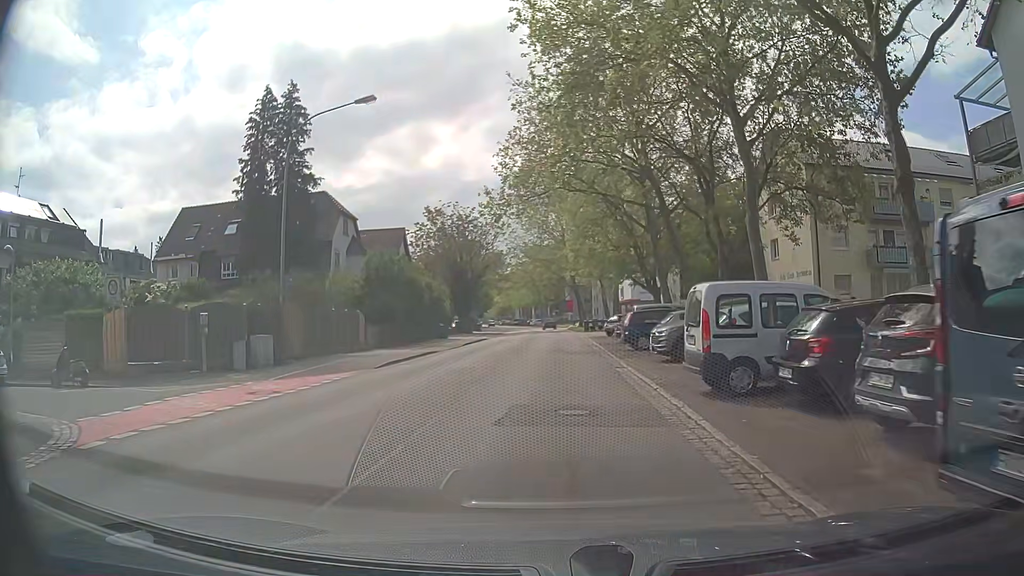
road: secondary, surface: asphalt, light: Day
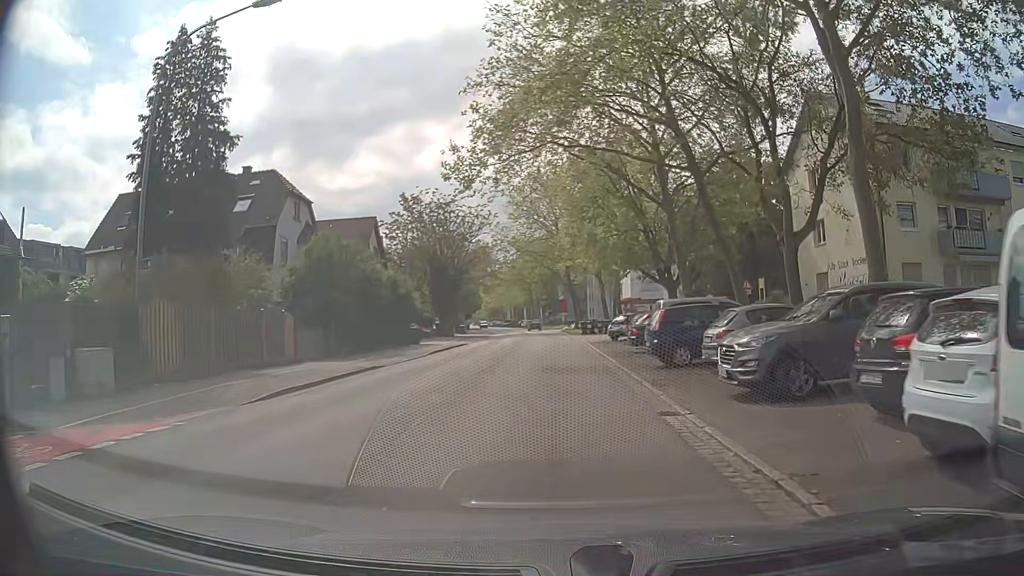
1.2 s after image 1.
(0.0, +8.9) m; -1°
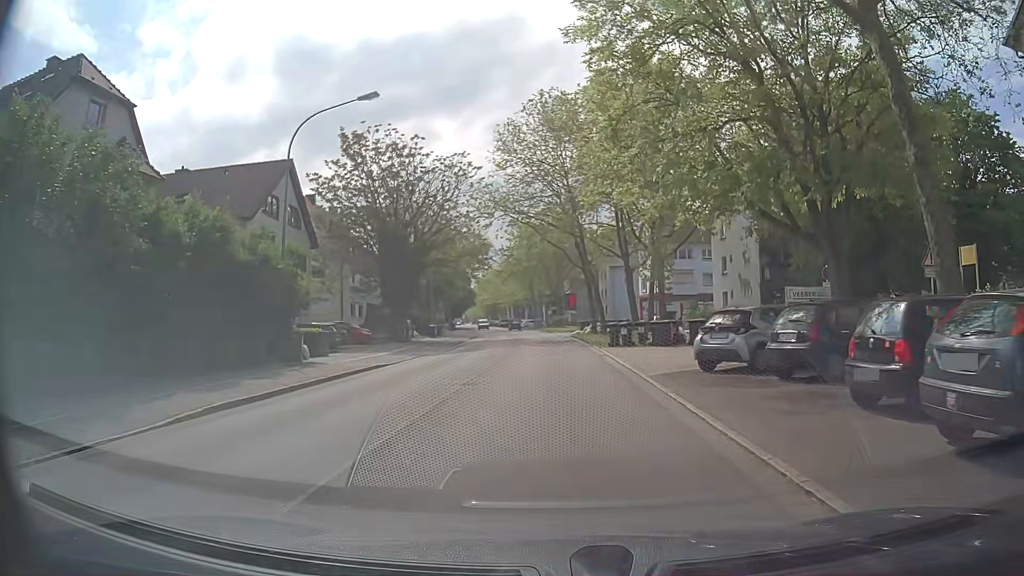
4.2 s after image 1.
(+0.2, +22.3) m; +1°
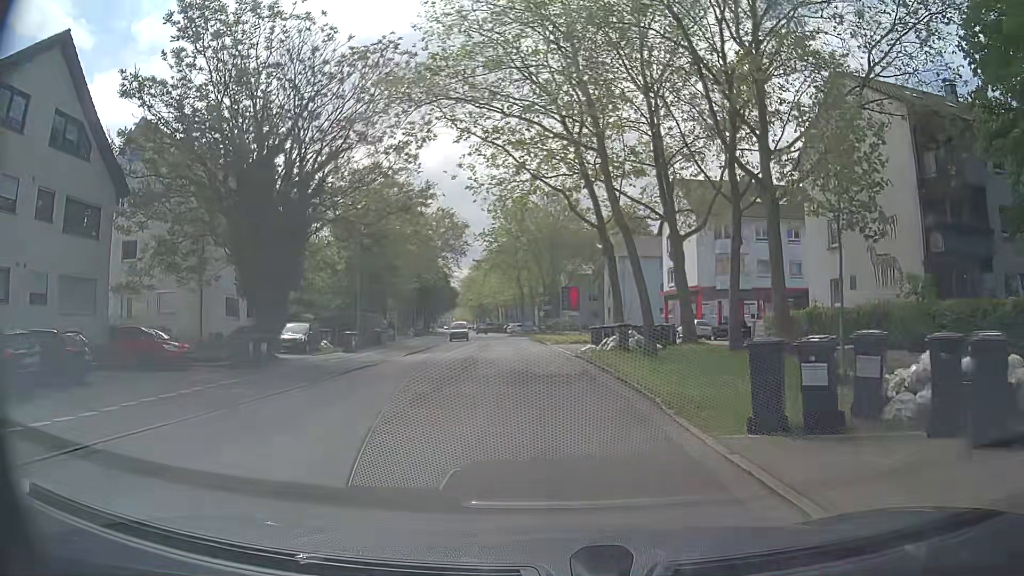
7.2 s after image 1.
(0.0, +22.4) m; +1°
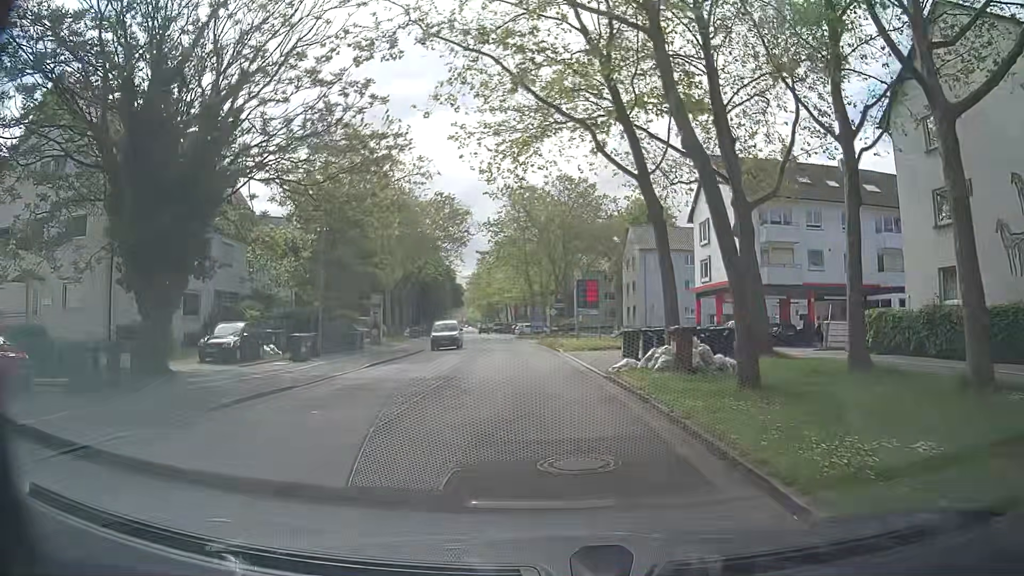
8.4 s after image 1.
(-0.3, +8.9) m; -2°
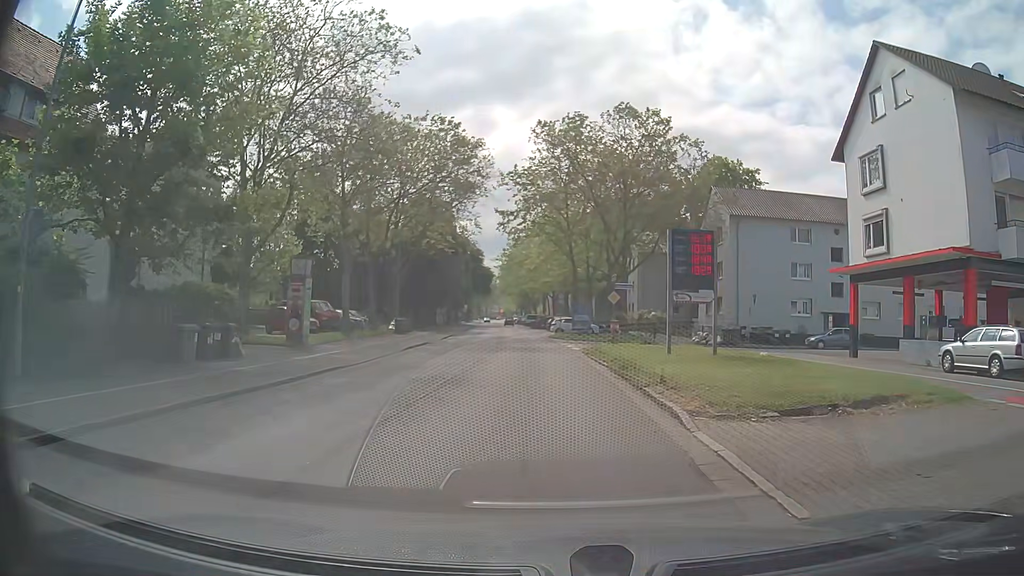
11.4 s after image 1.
(-0.9, +22.4) m; -4°
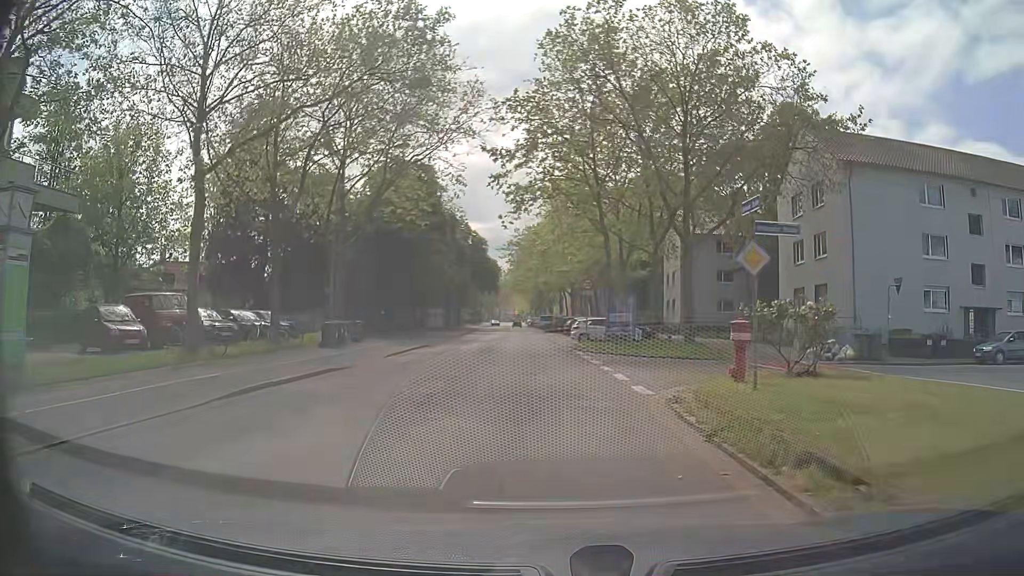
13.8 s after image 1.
(-0.2, +18.1) m; -1°
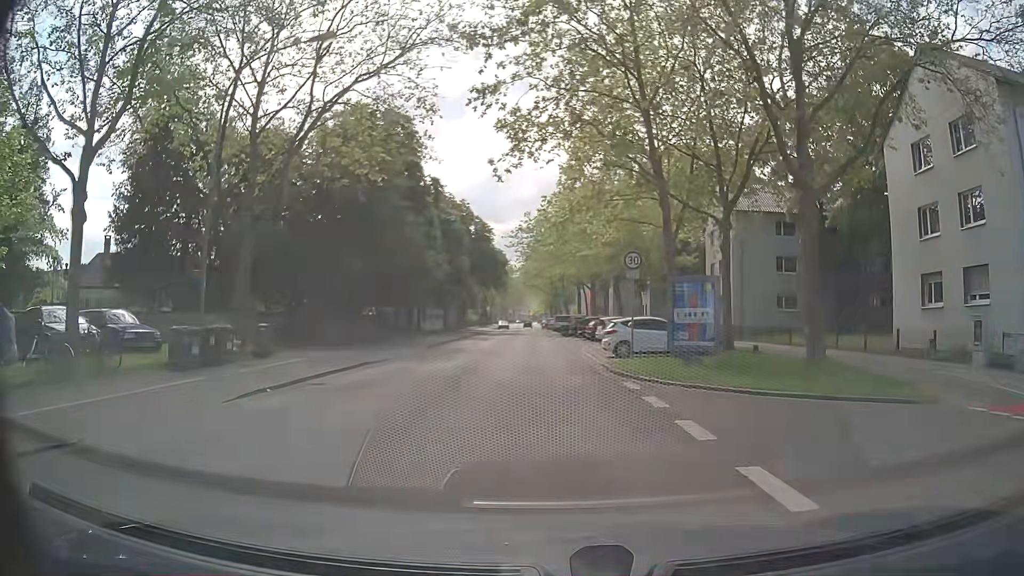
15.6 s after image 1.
(-0.2, +13.5) m; -2°
(0, +10) (0, +20) (0, +30) (-1, +40) (-1, +50) (-1, +60) (-2, +70) (-2, +80) (-3, +90) (-3, +100) m
